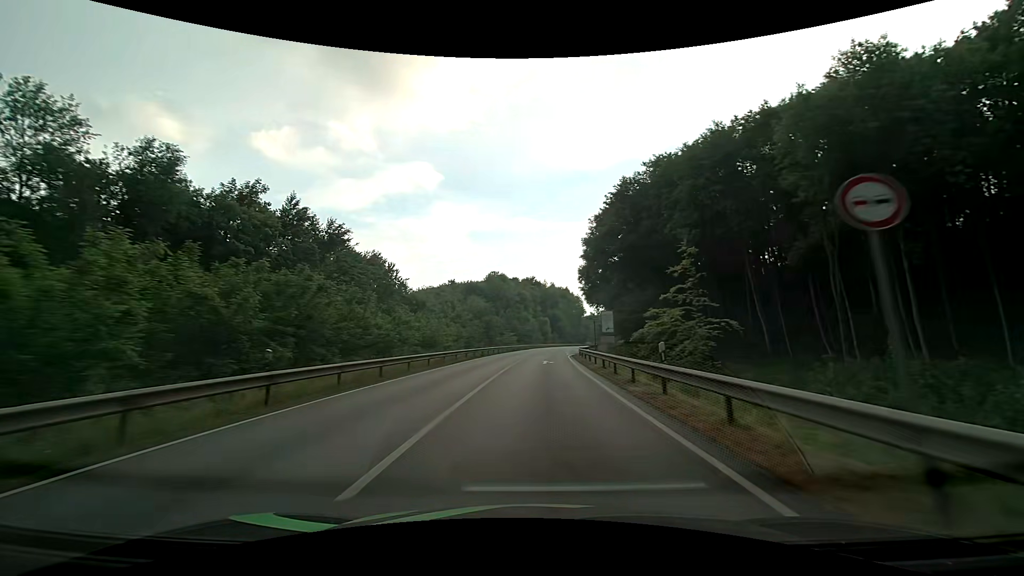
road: primary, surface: asphalt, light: Day
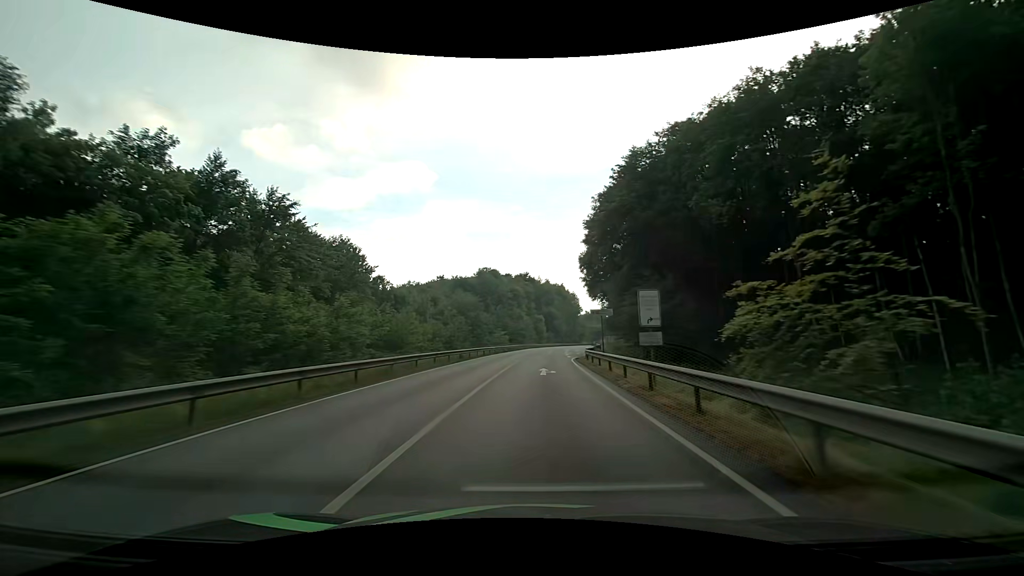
(+0.1, +10.5) m; +1°
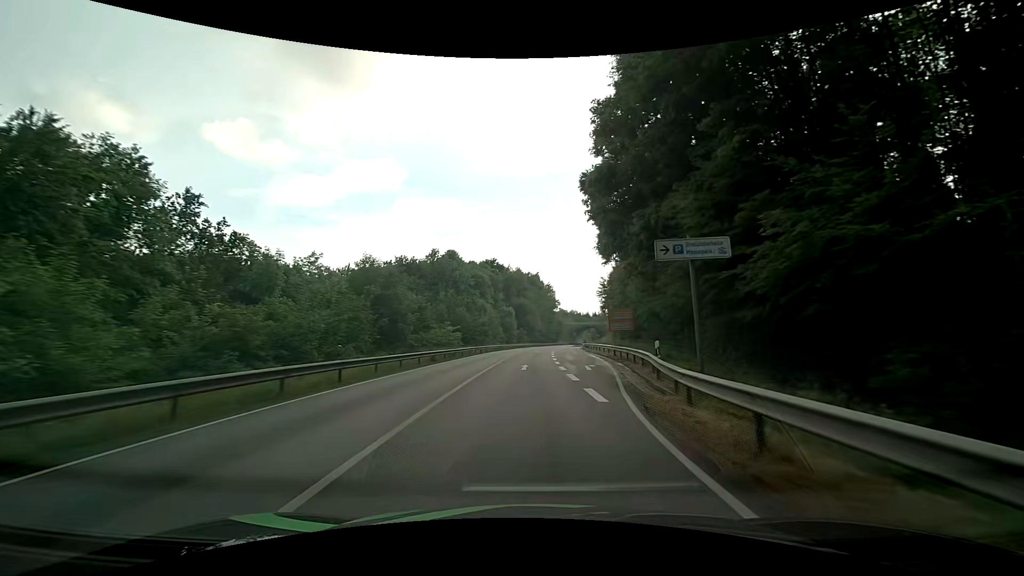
(+0.9, +31.6) m; +3°
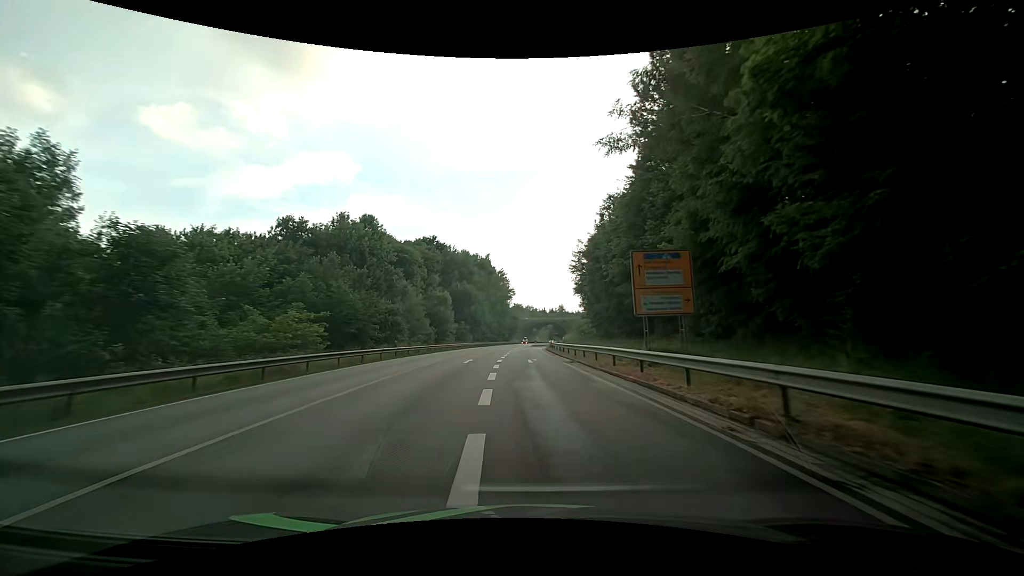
(+1.7, +30.9) m; +5°
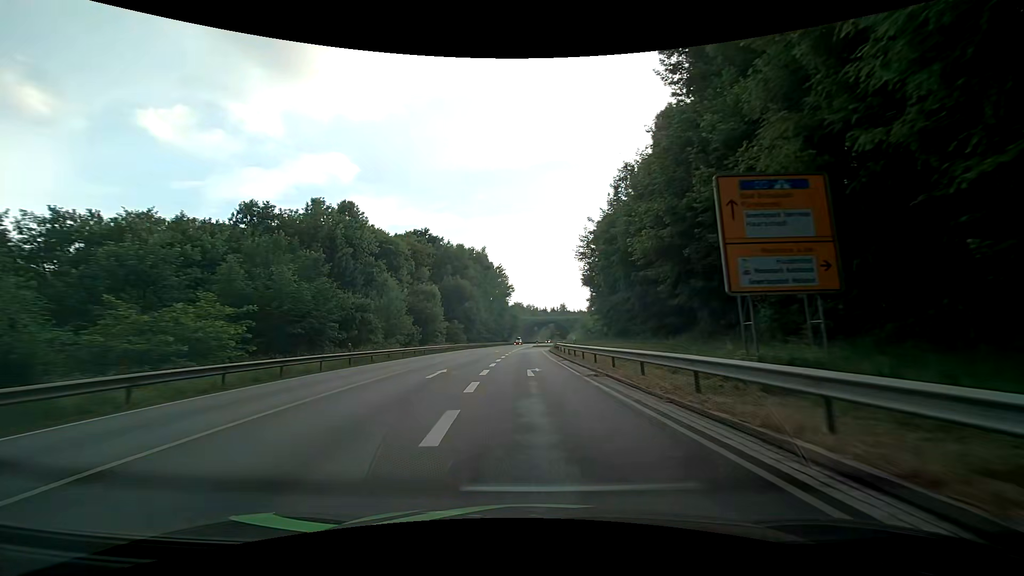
(+0.1, +9.7) m; 0°
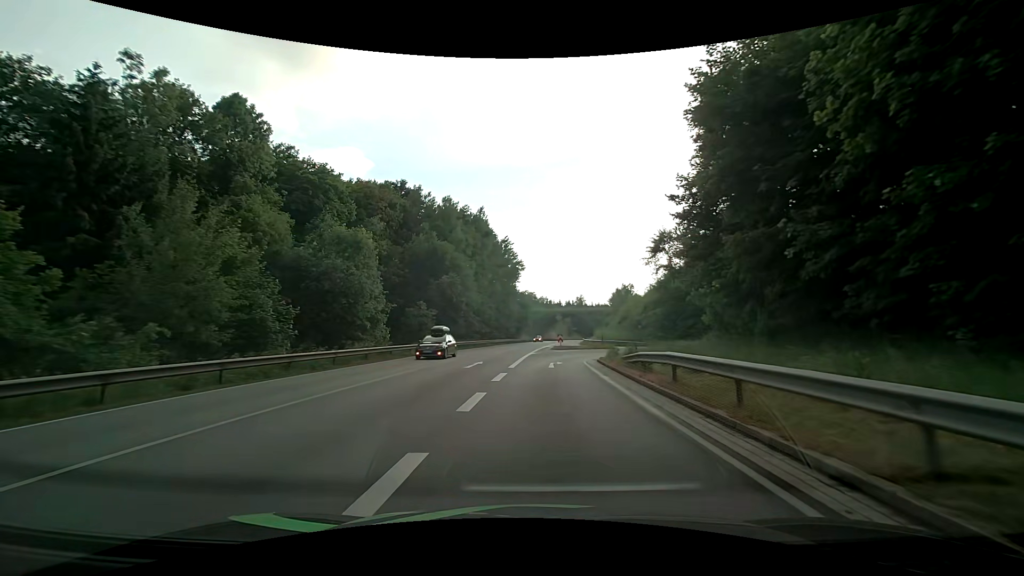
(-0.9, +33.2) m; -1°
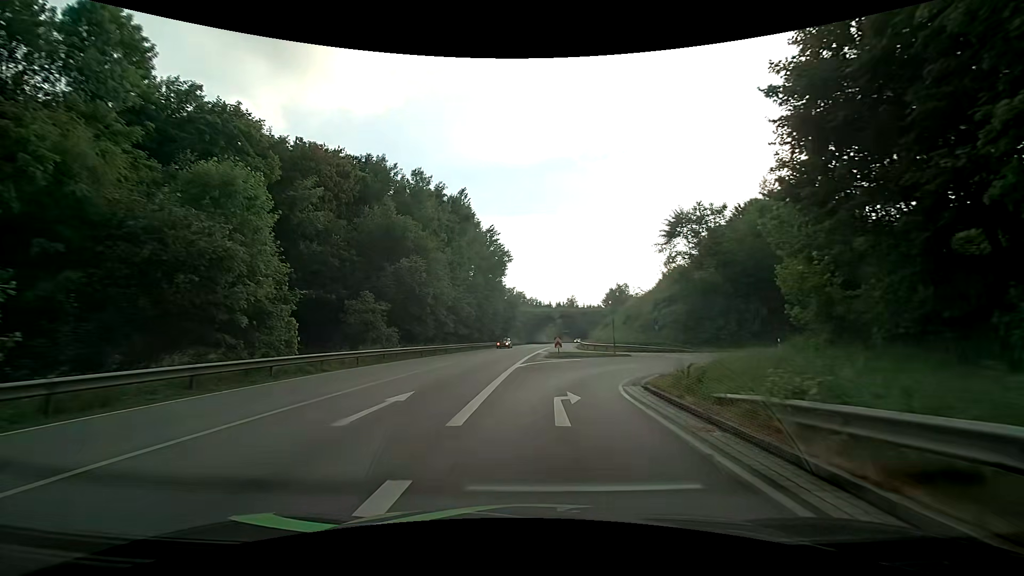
(+0.1, +12.9) m; +1°
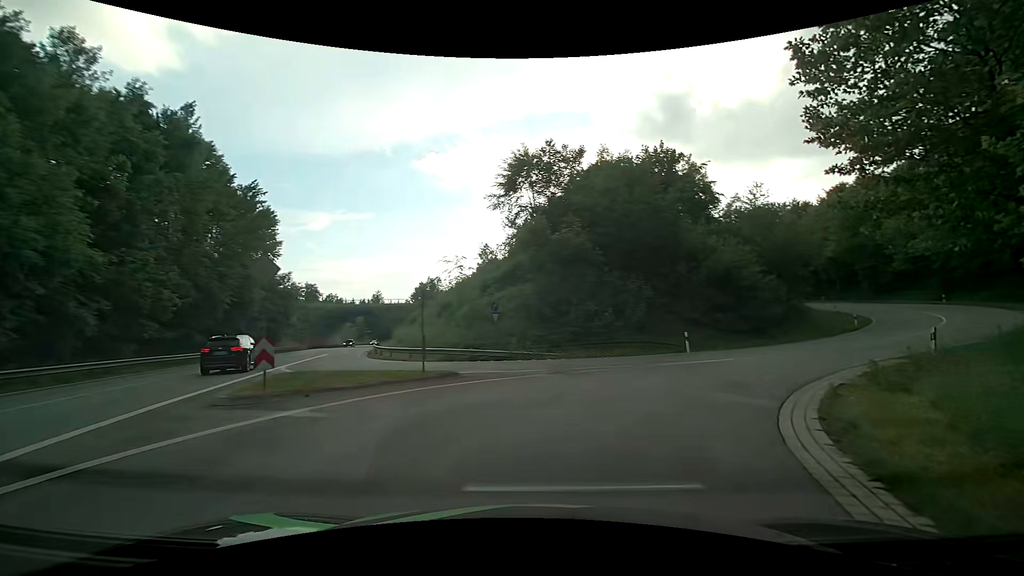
(+2.6, +21.0) m; +21°
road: primary_link
(+2, +10) (+8, +18) (+16, +24) (+24, +30) (+31, +37) (+36, +45) (+41, +54) (+43, +64) (+44, +74) (+44, +84) m
